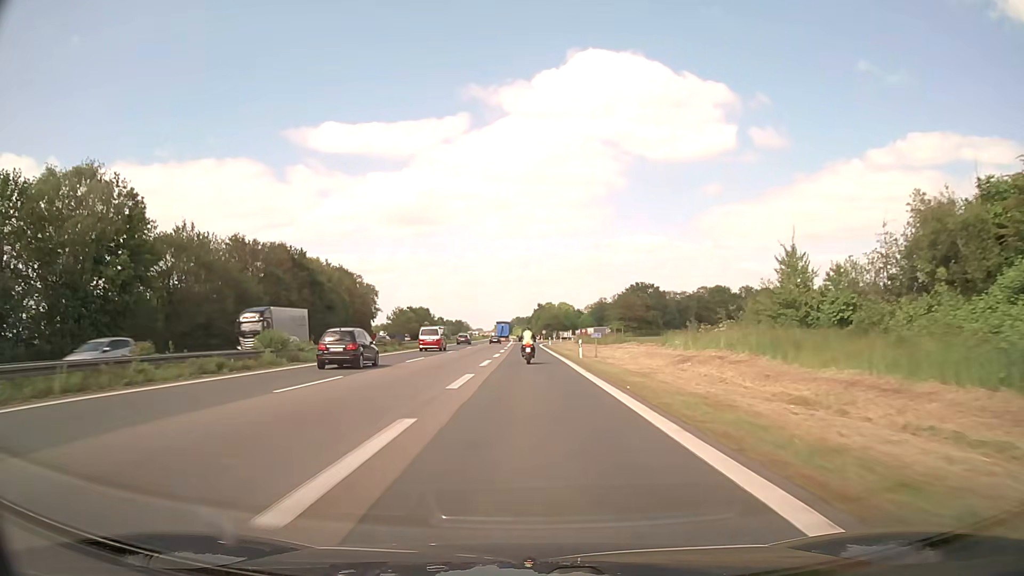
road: motorway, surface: asphalt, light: Day
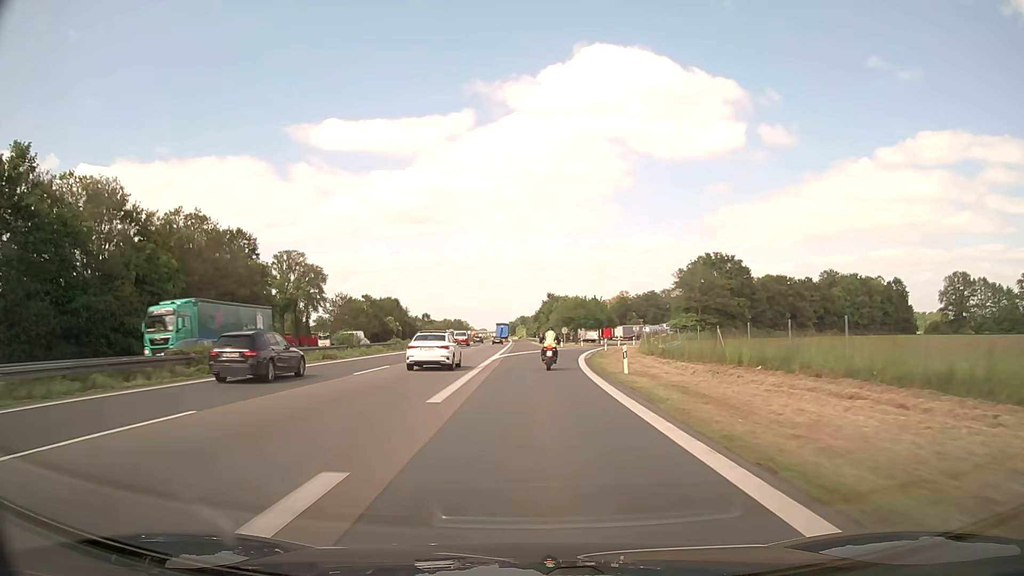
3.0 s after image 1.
(-0.4, +63.9) m; 0°
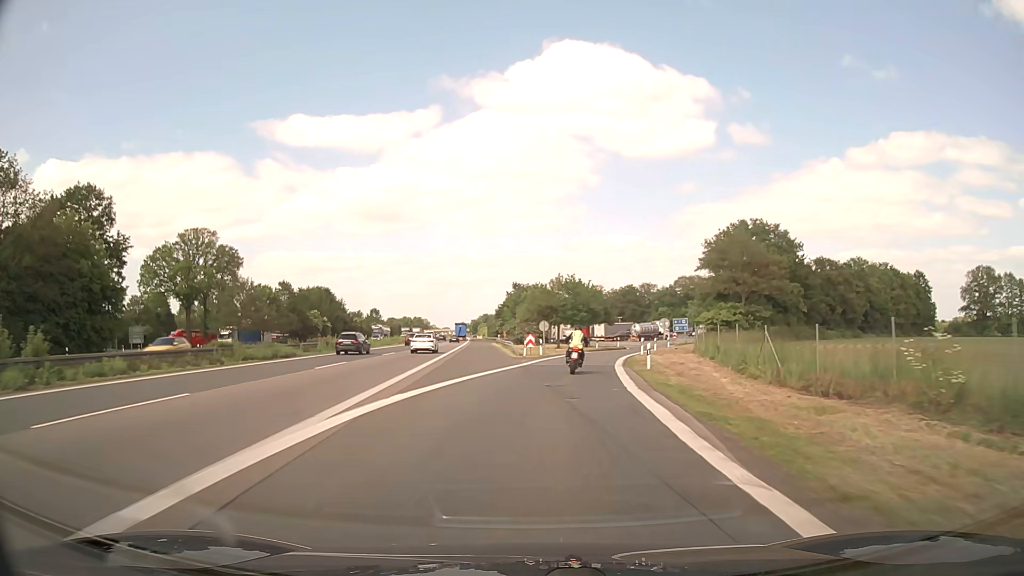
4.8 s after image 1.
(+0.5, +32.6) m; +3°
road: motorway_link
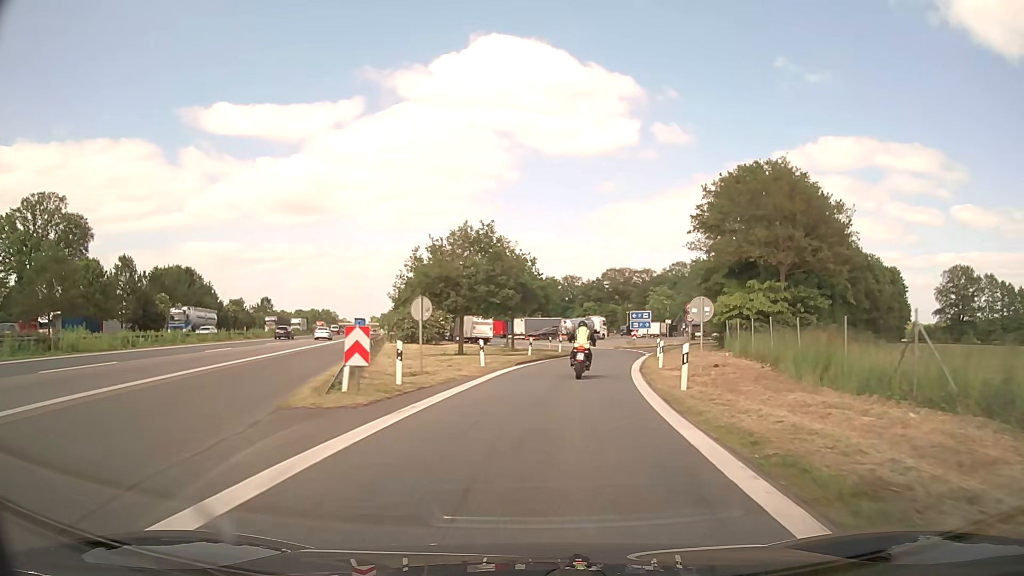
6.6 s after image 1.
(+1.6, +27.4) m; +7°
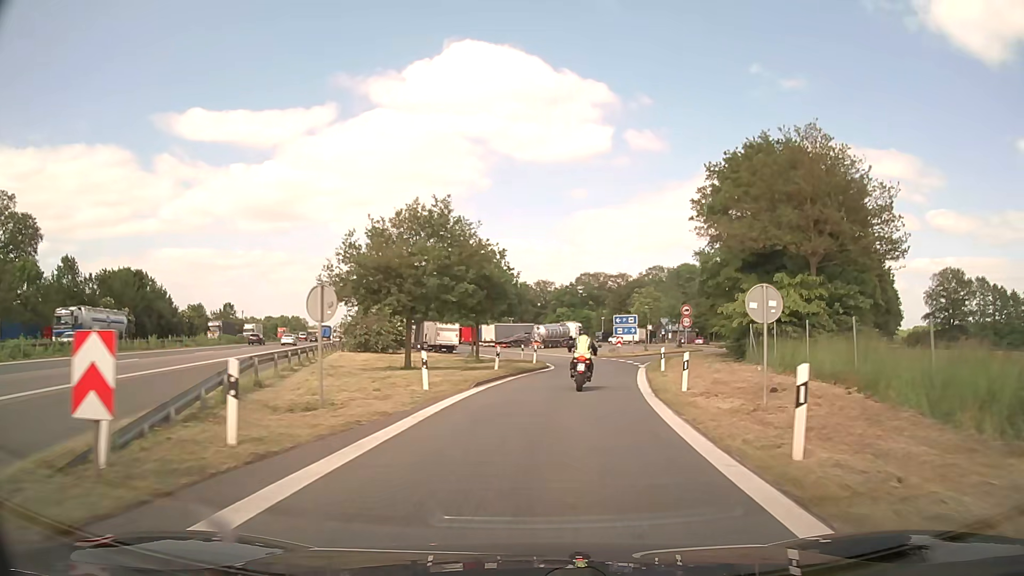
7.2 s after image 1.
(+0.1, +7.8) m; +2°
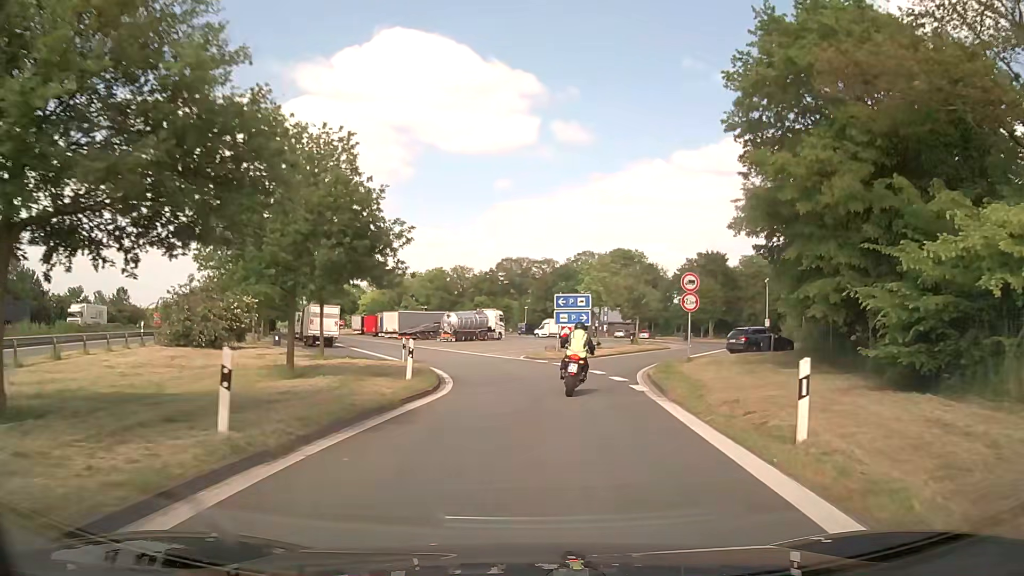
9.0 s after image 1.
(+1.2, +19.4) m; +7°
(0, +10) (+1, +20) (+4, +30) (+7, +39) (+12, +48) (+15, +57) (+18, +67) (+18, +77) (+17, +87) (+14, +96) m
